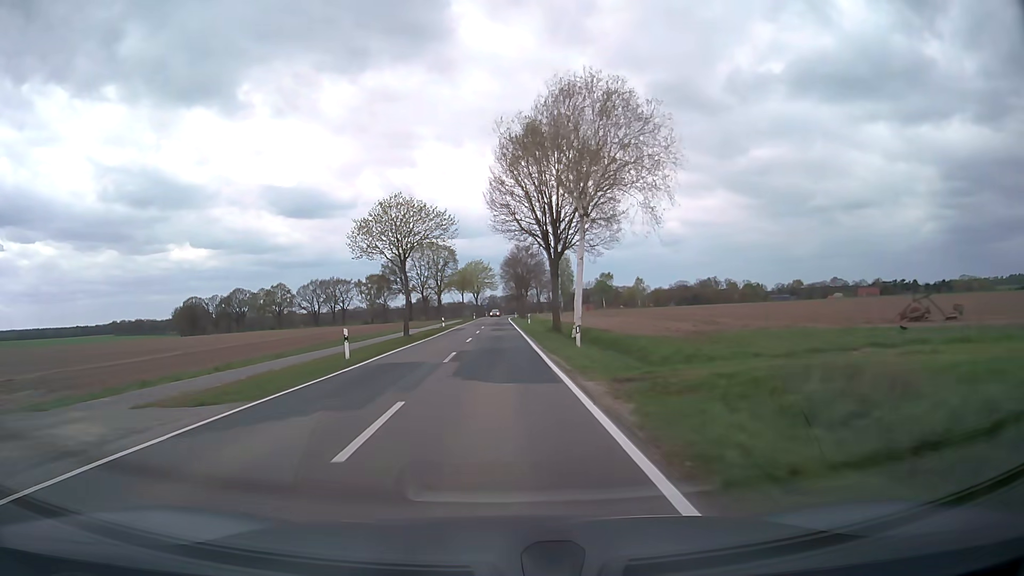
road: secondary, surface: asphalt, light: Day
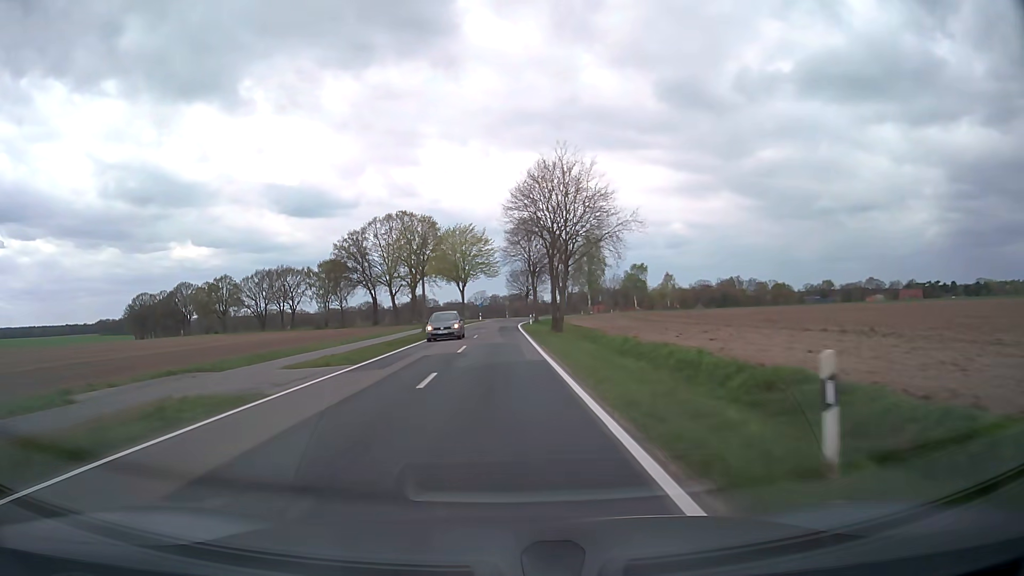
(-0.3, +55.2) m; 0°
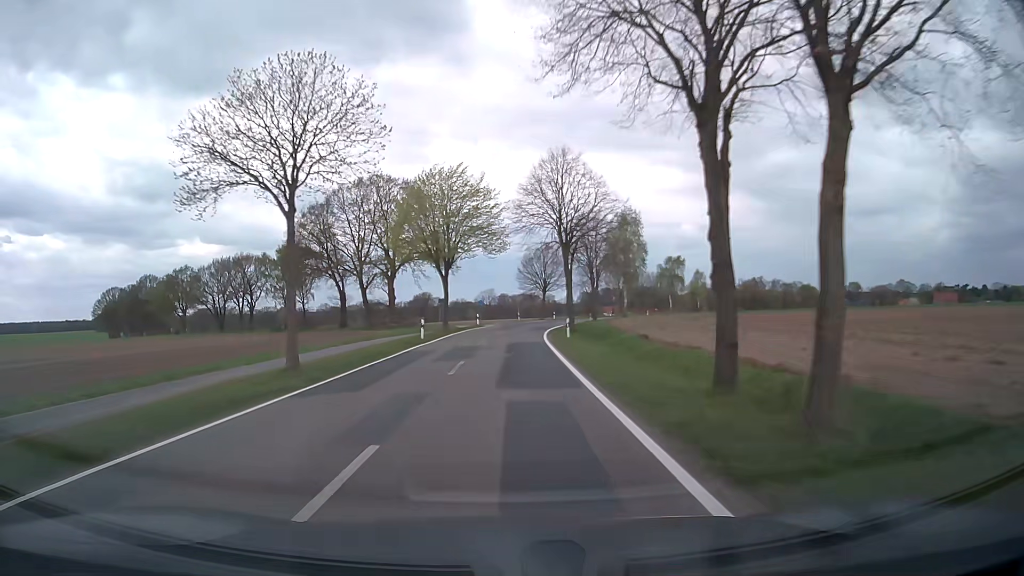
(-0.2, +32.4) m; -1°
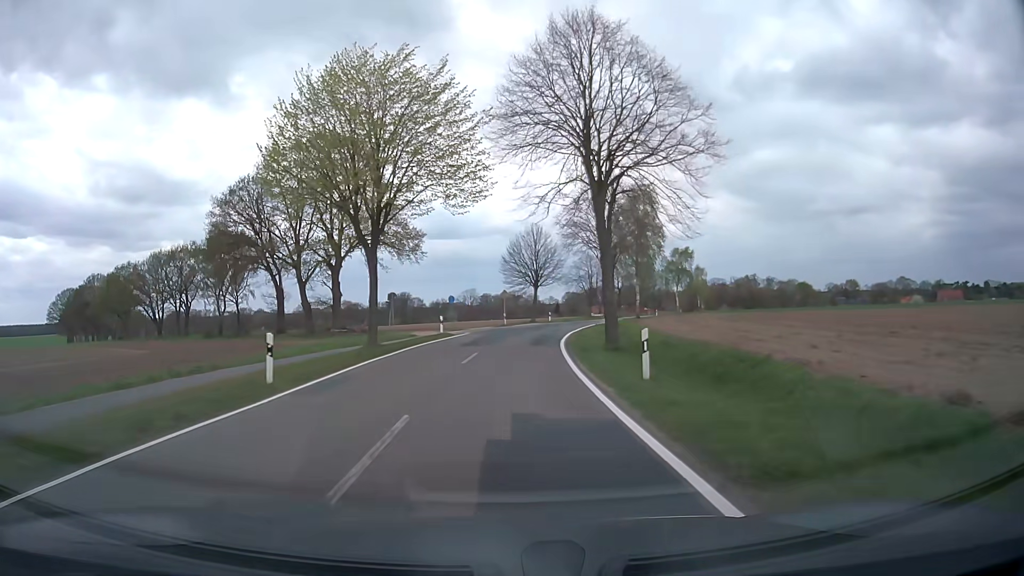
(+0.2, +21.6) m; +1°
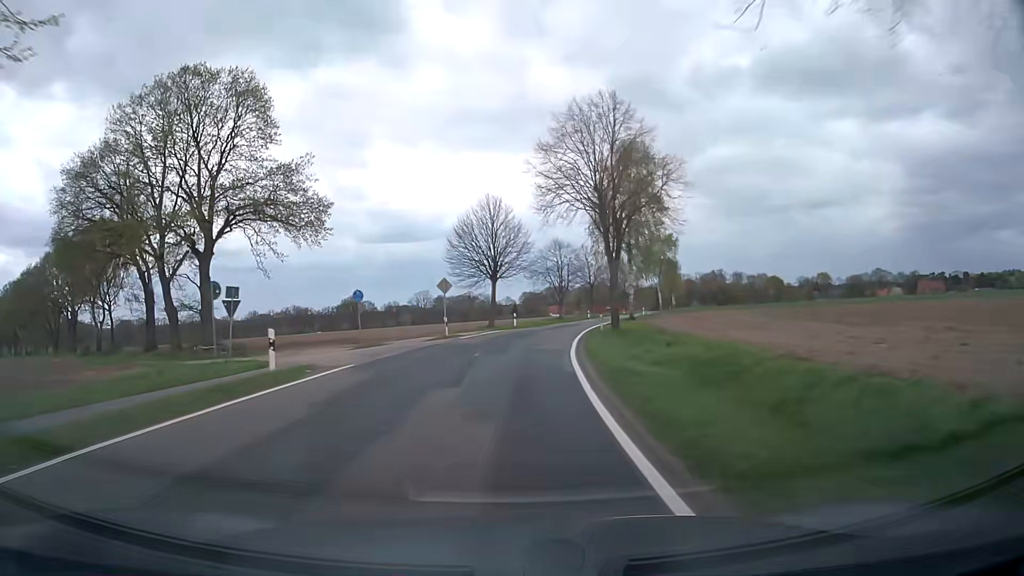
(+0.7, +21.7) m; +4°
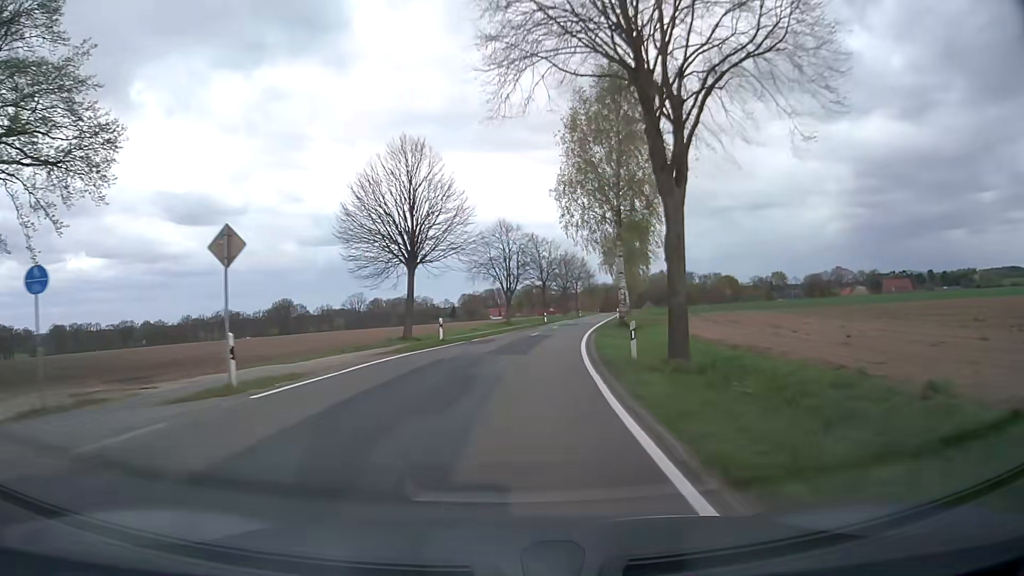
(+0.8, +21.8) m; +5°
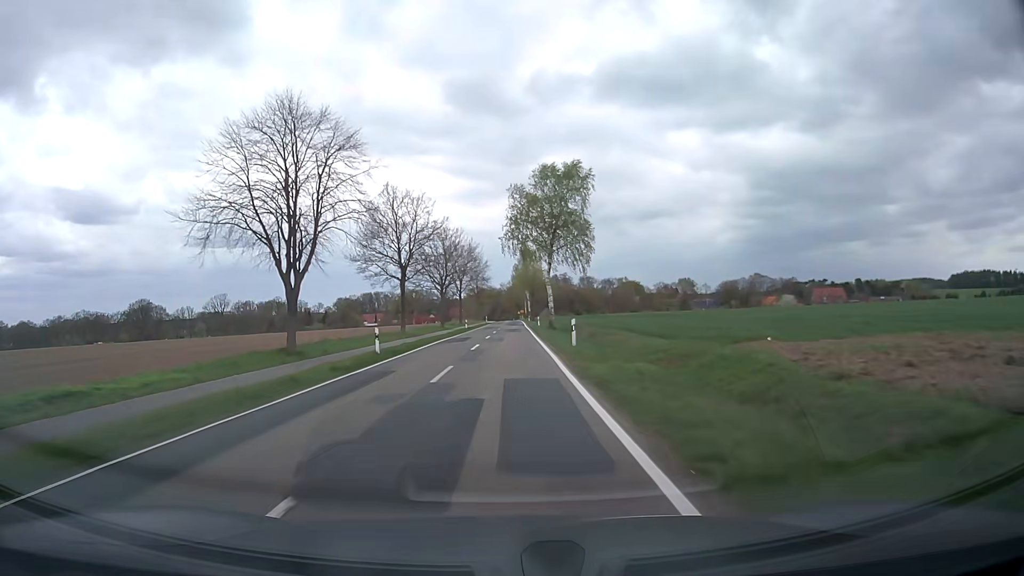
(+4.5, +43.8) m; +10°
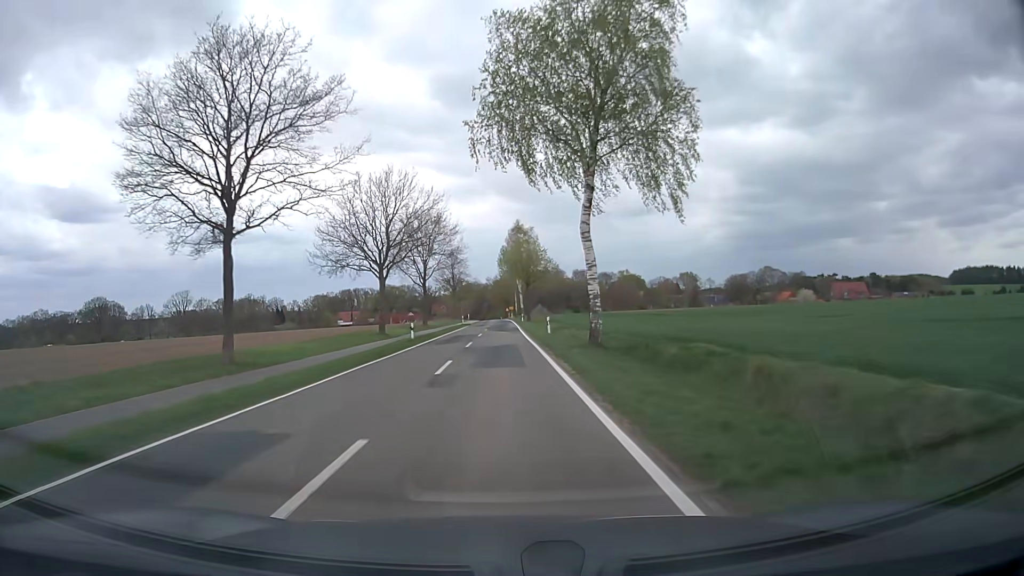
(+0.4, +34.4) m; +1°
(0, +10) (0, +20) (0, +30) (0, +40) (0, +50) (0, +60) (0, +70) (0, +80) (0, +90) (-1, +100) m
